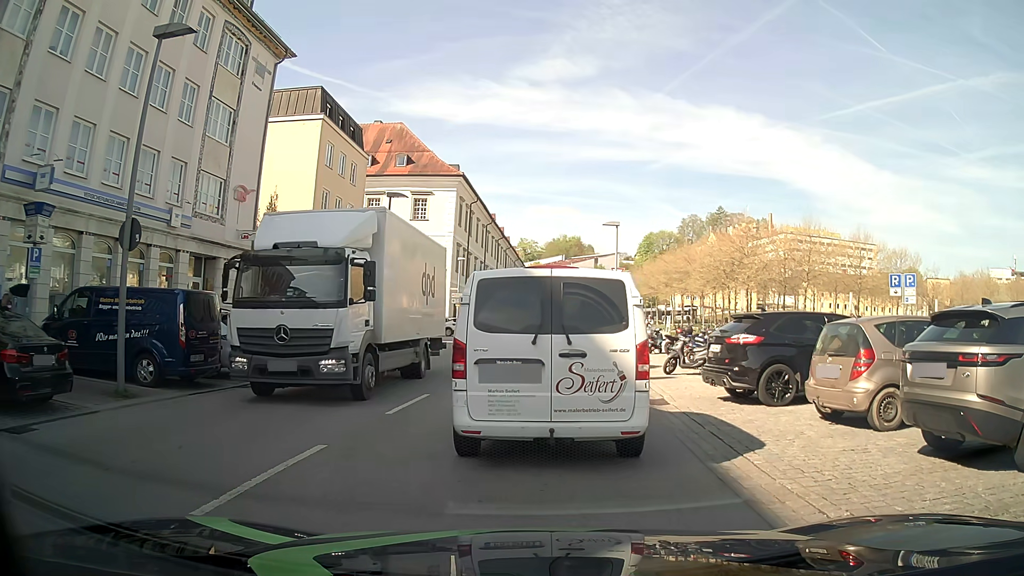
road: tertiary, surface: asphalt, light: Day
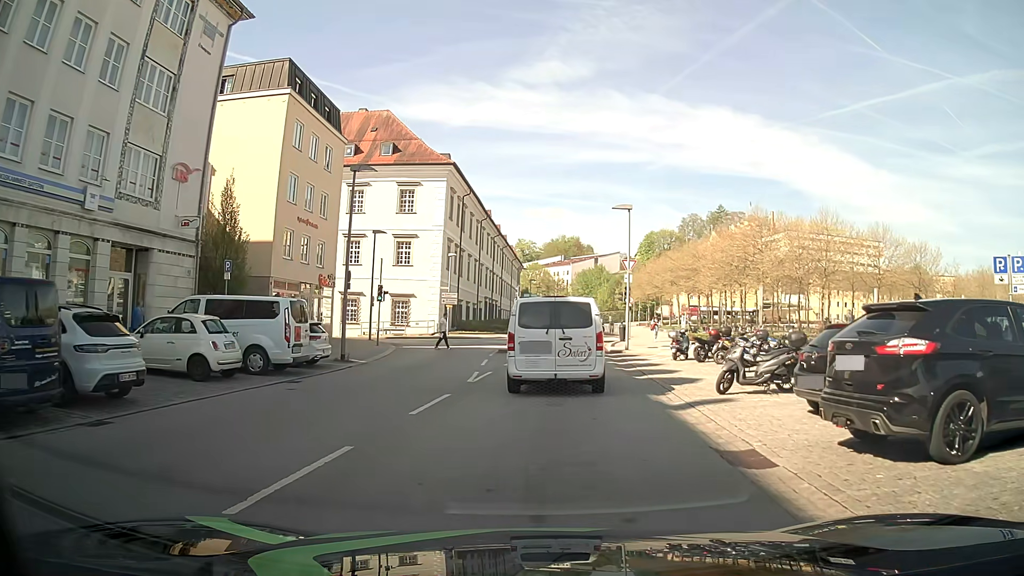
(-0.1, +6.1) m; 0°
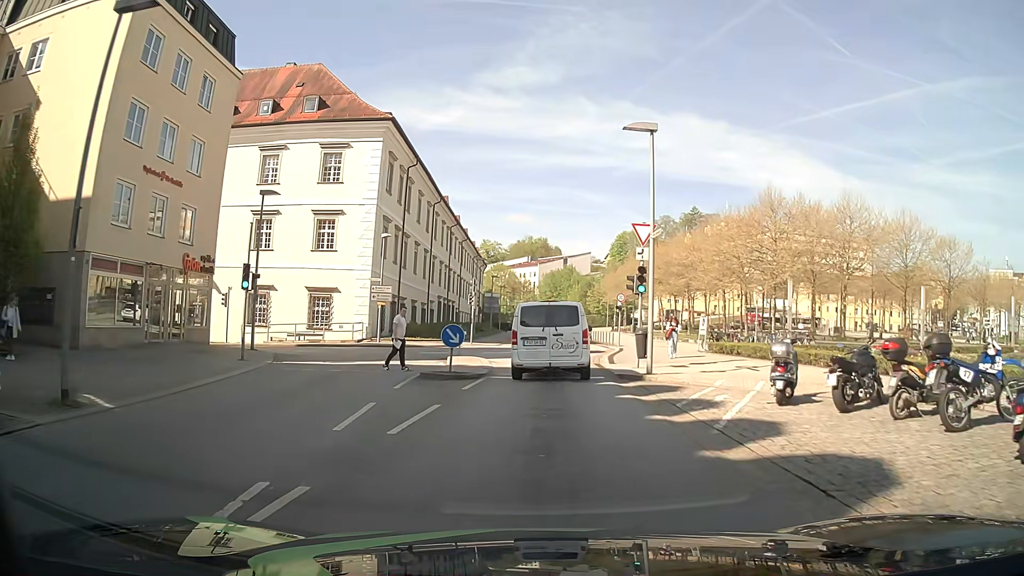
(+0.1, +13.9) m; +2°
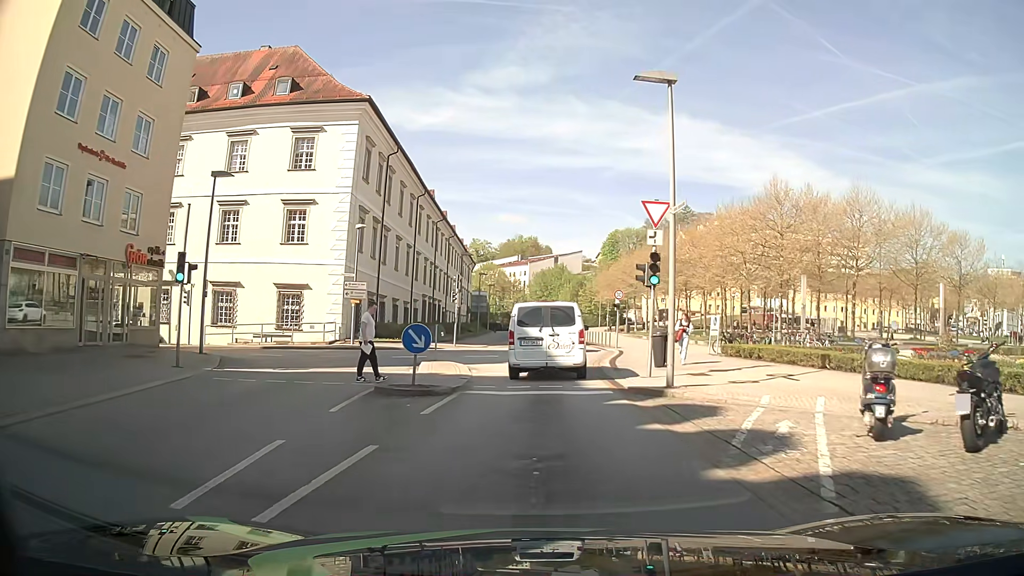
(0.0, +4.0) m; +1°
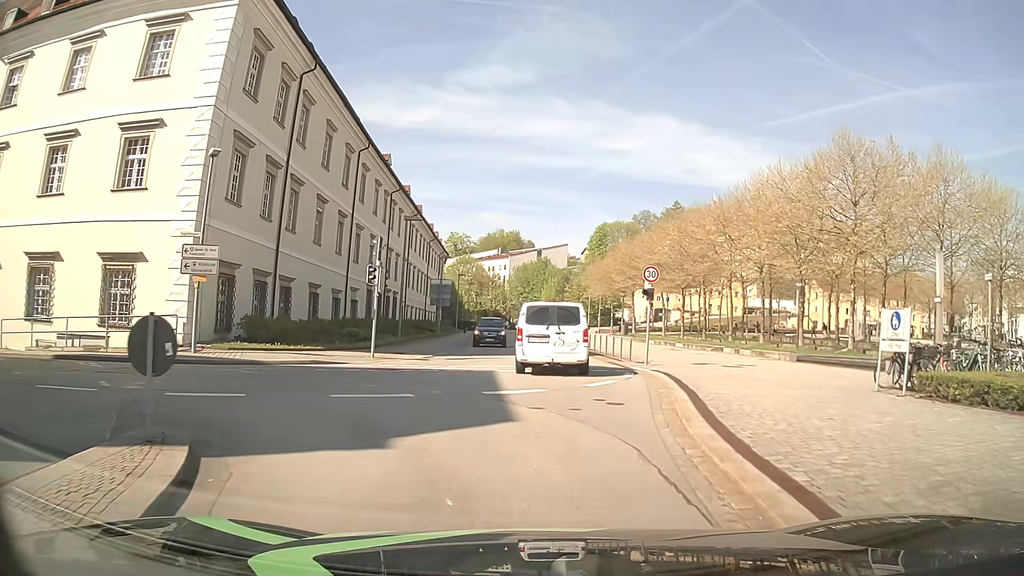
(+0.2, +16.6) m; +1°
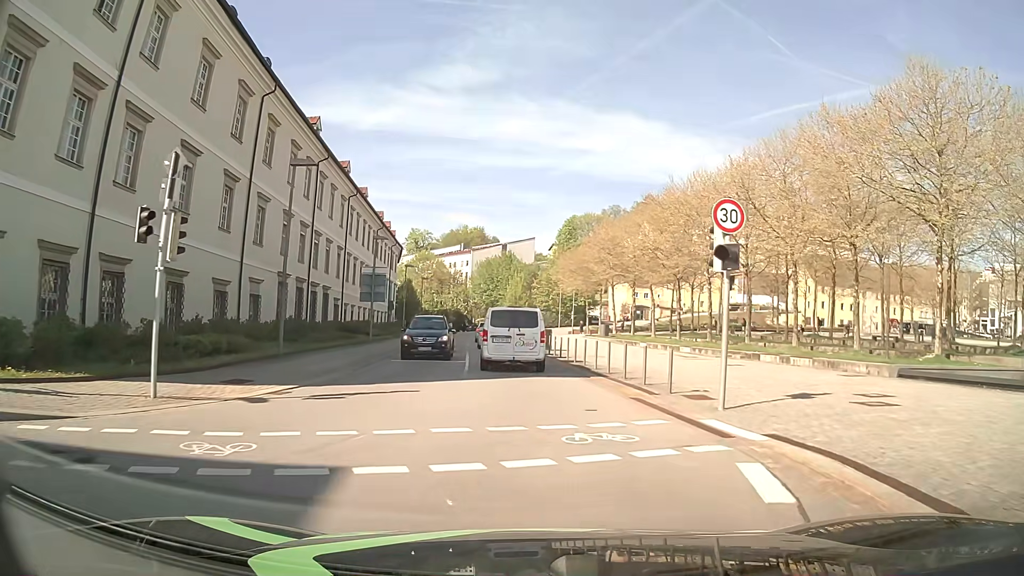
(+0.5, +12.9) m; +5°
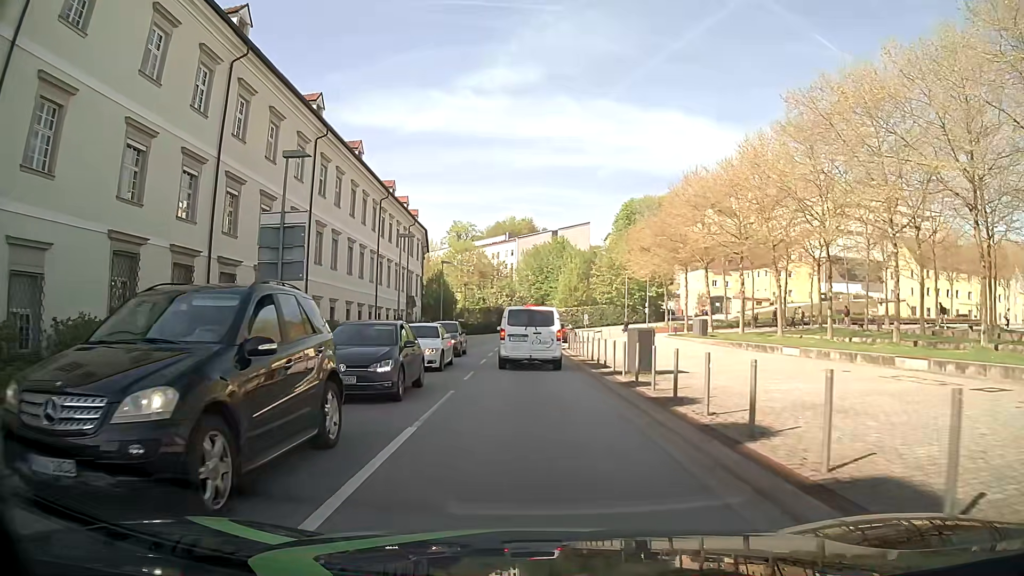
(-0.9, +21.9) m; -5°
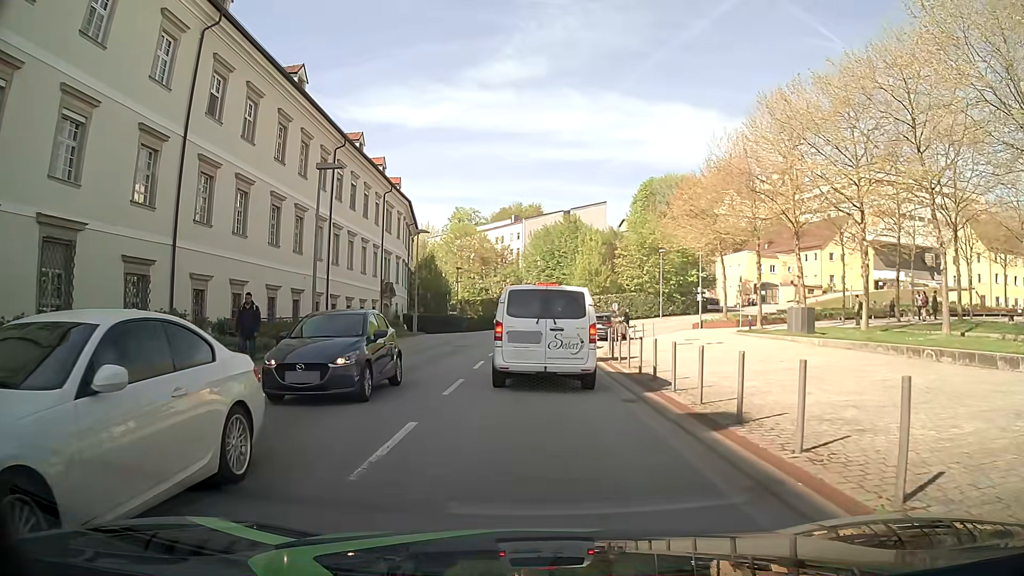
(-0.3, +16.8) m; 0°
(0, +10) (0, +20) (0, +30) (+2, +40) (+6, +49) (+13, +56) (+22, +61) (+31, +63) (+41, +65) (+51, +66) m
